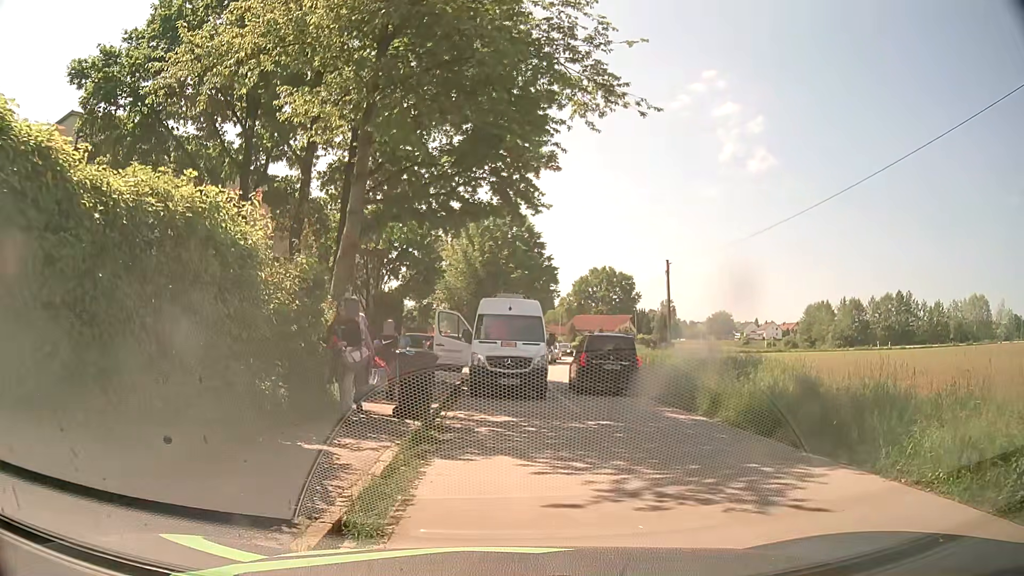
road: residential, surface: asphalt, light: Day
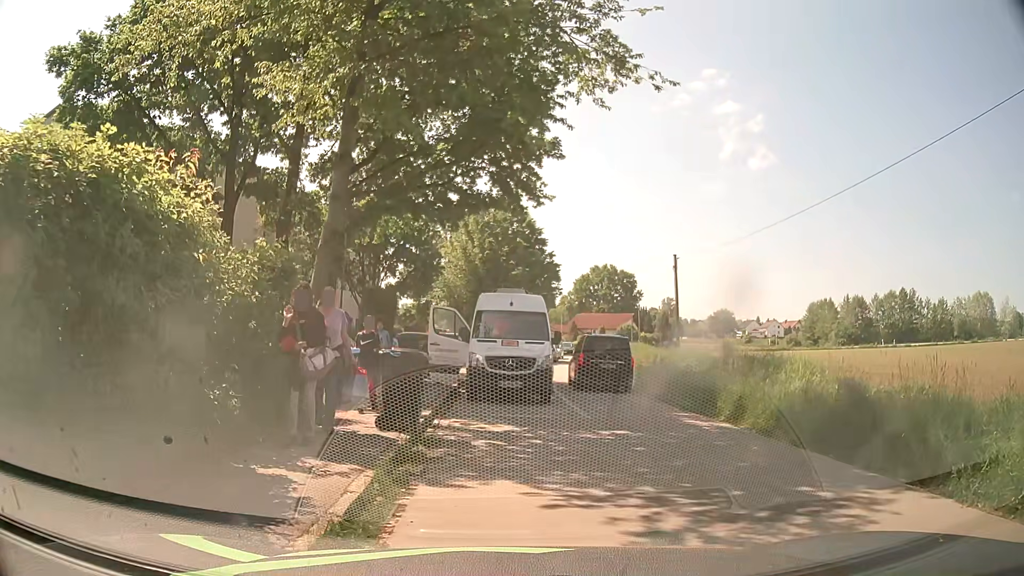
(+0.1, +1.4) m; +2°
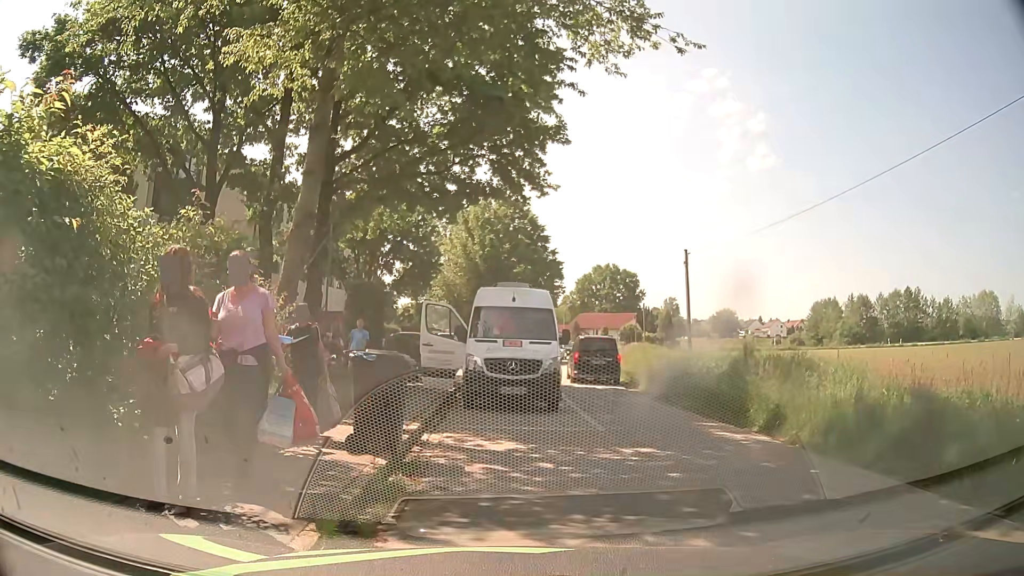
(0.0, +1.7) m; +1°
